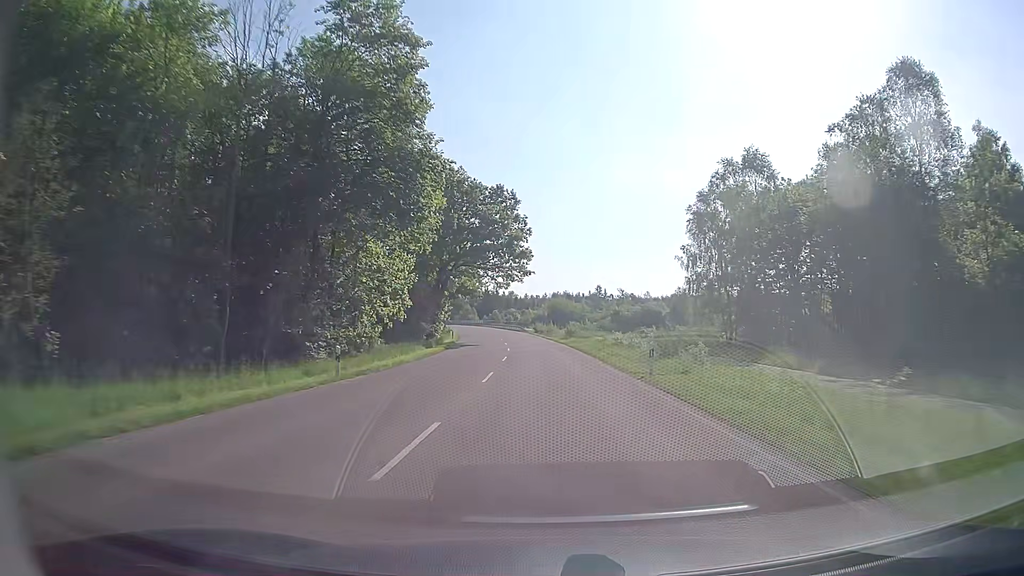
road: tertiary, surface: asphalt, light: Day
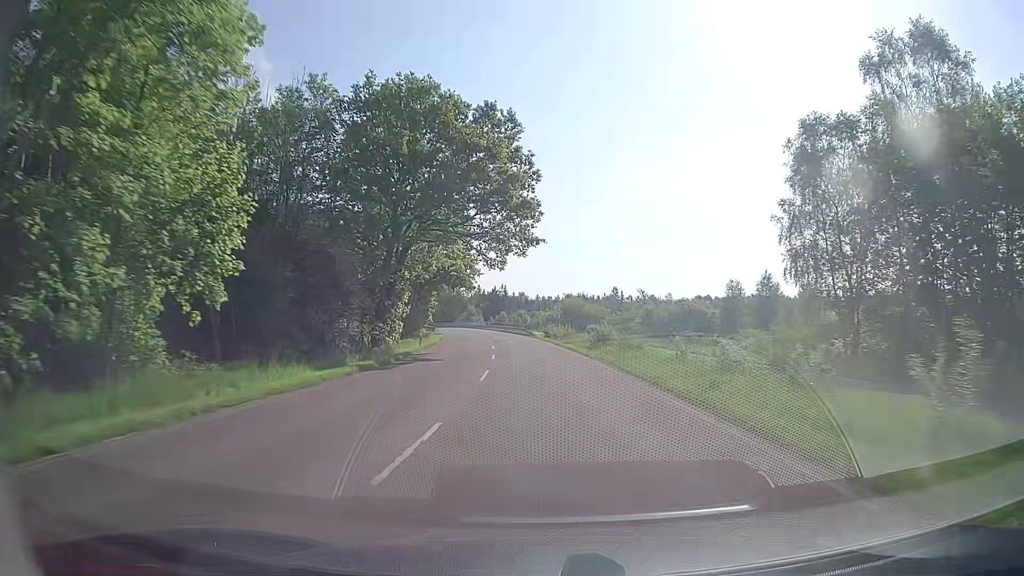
(-0.1, +24.1) m; -1°
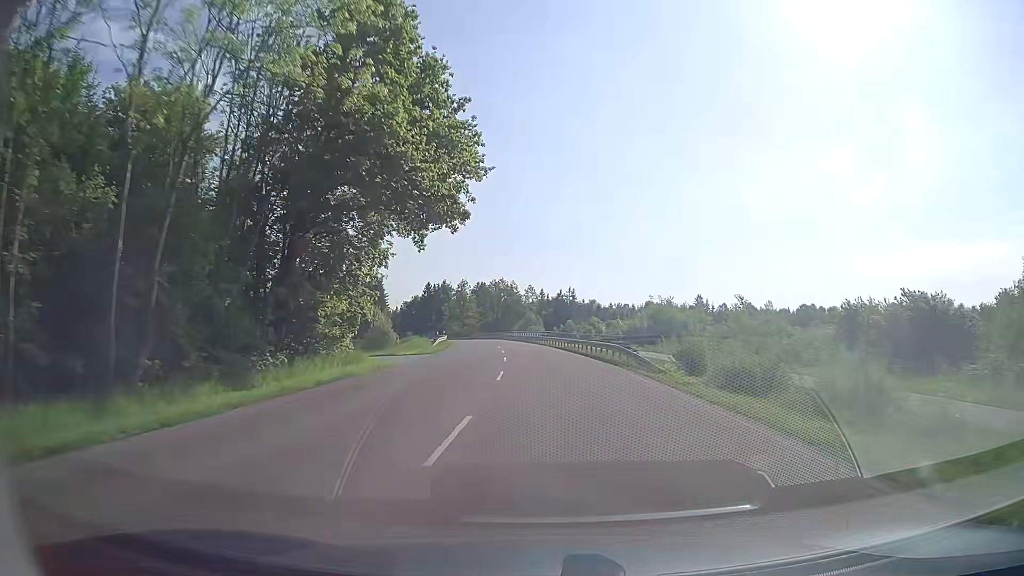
(-2.3, +47.2) m; -6°
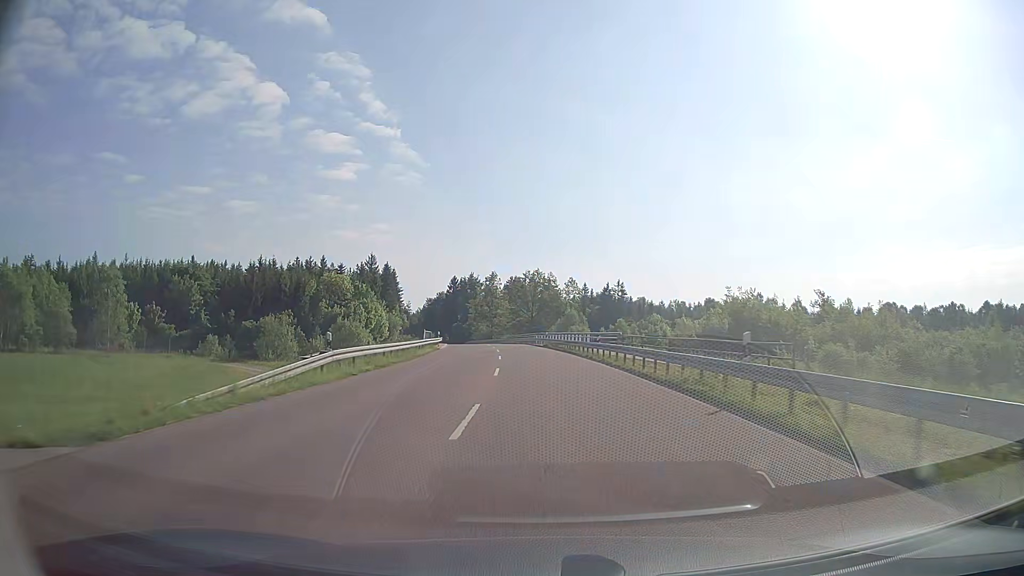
(-0.8, +34.3) m; -3°
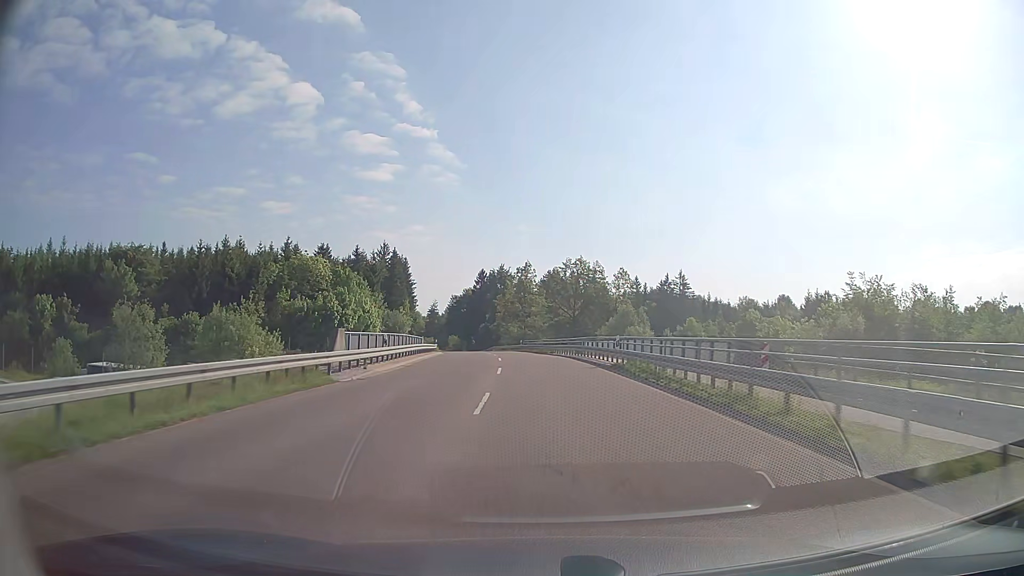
(-1.3, +33.4) m; -3°
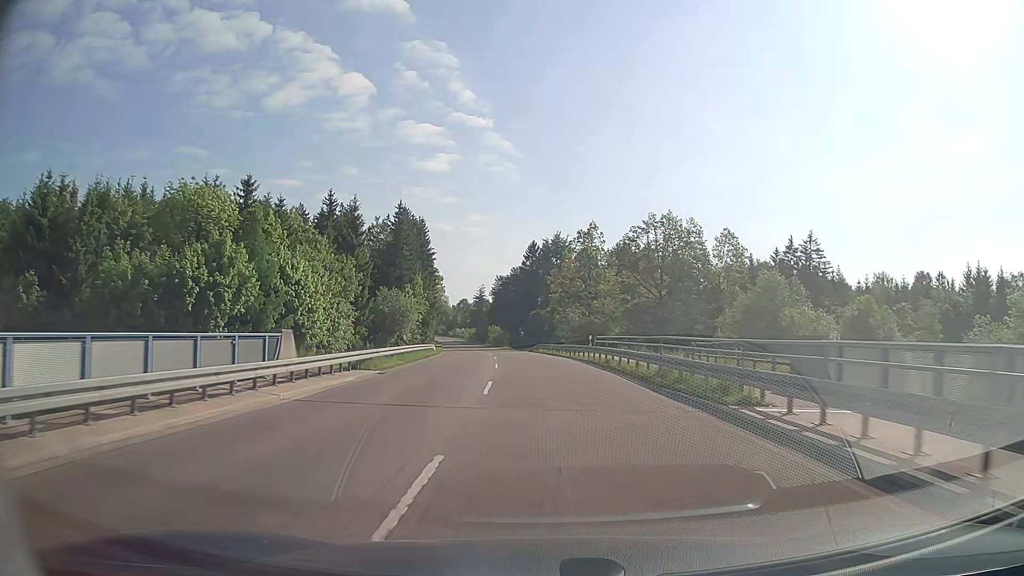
(-1.8, +43.6) m; -5°
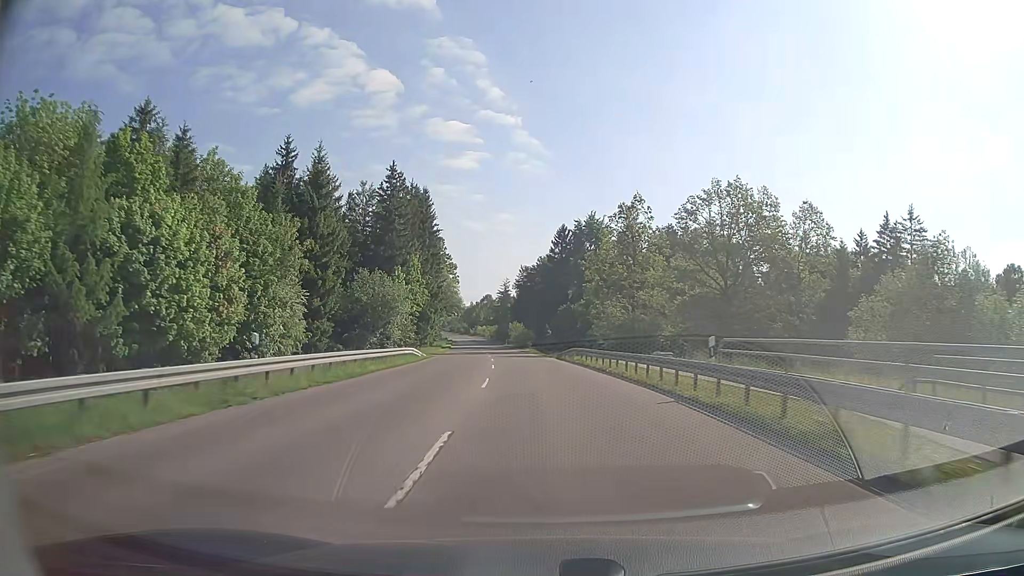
(-0.5, +22.4) m; -2°
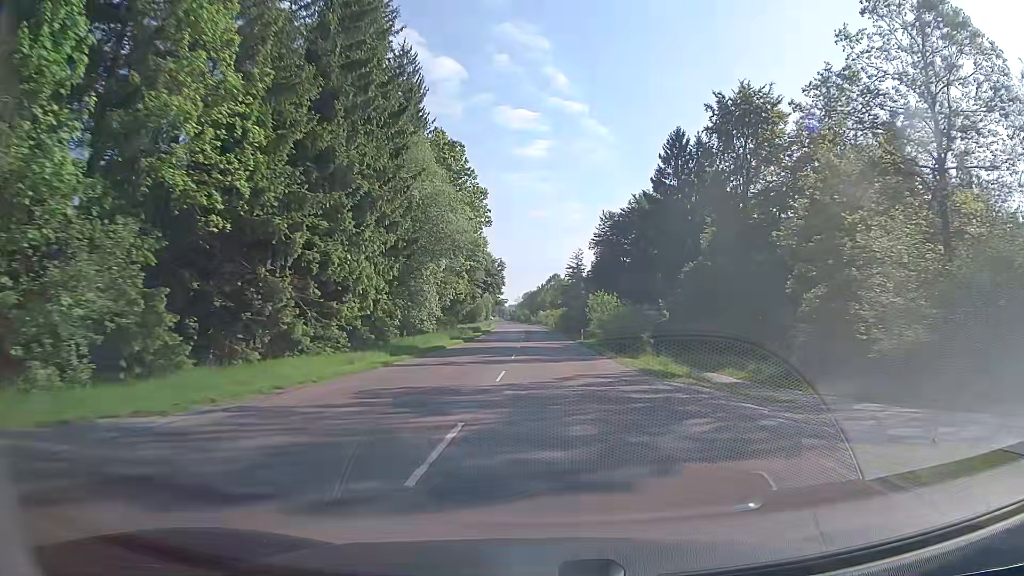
(-3.3, +59.7) m; -6°
(0, +10) (0, +20) (0, +30) (0, +40) (-1, +50) (-1, +60) (-1, +70) (-1, +80) (-2, +90) (-2, +100) m
